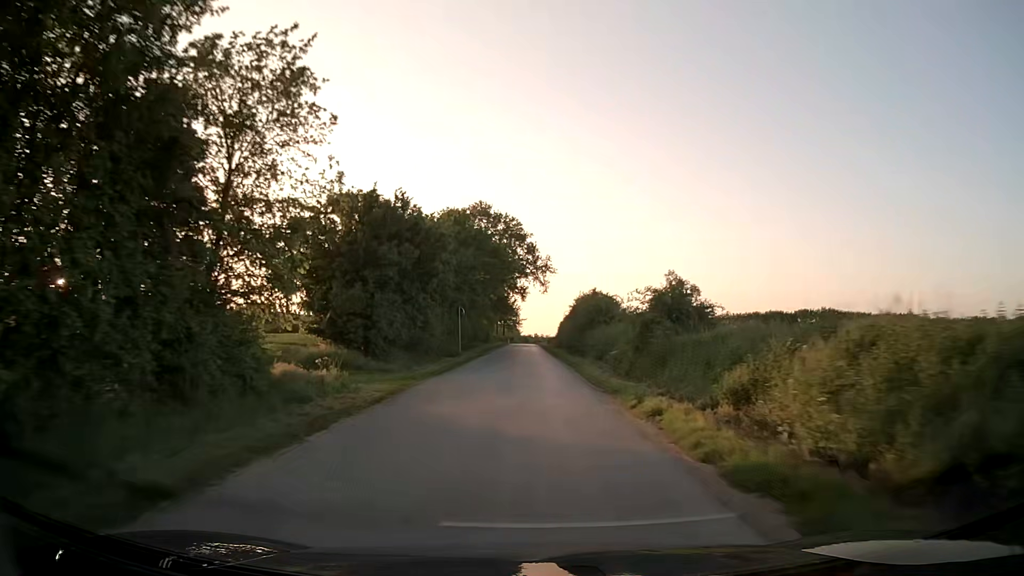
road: unclassified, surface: asphalt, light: Day
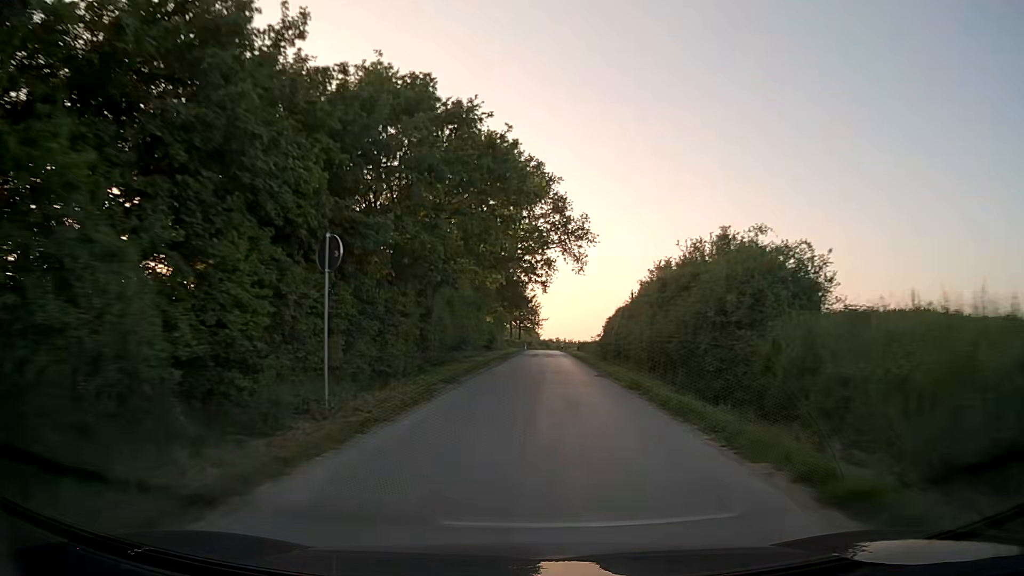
(-0.7, +28.8) m; -2°
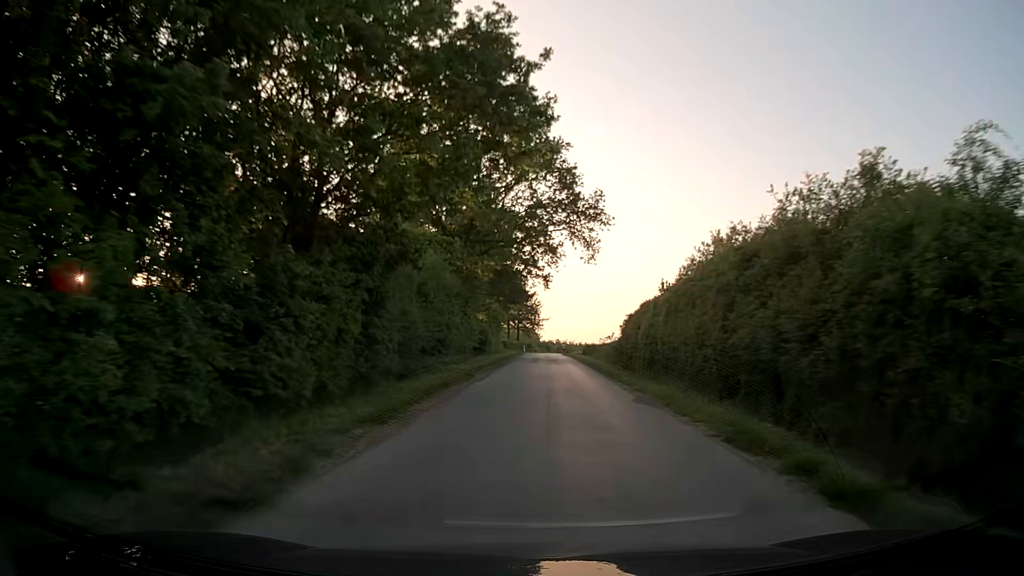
(-0.1, +9.2) m; 0°
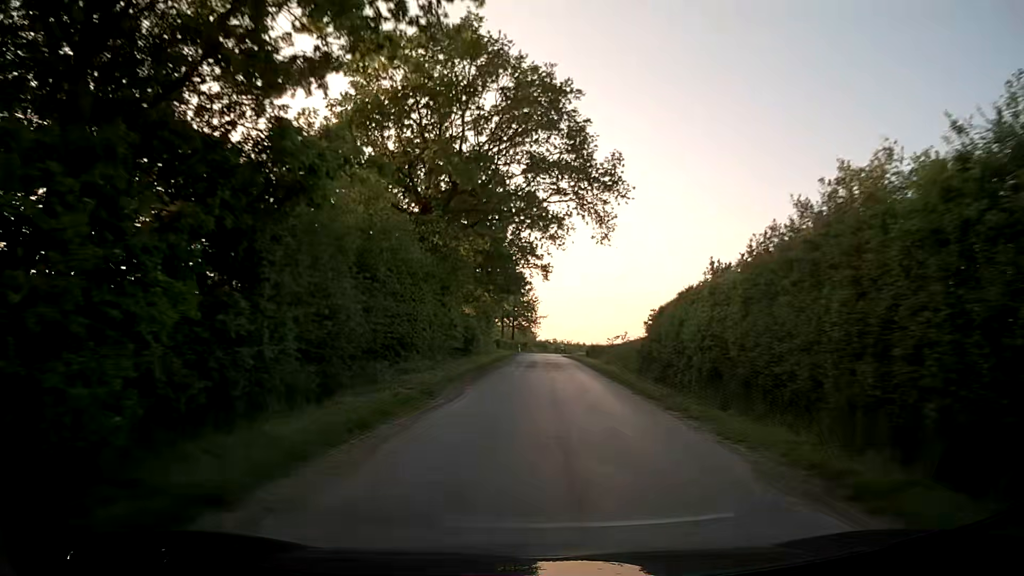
(0.0, +9.0) m; +1°
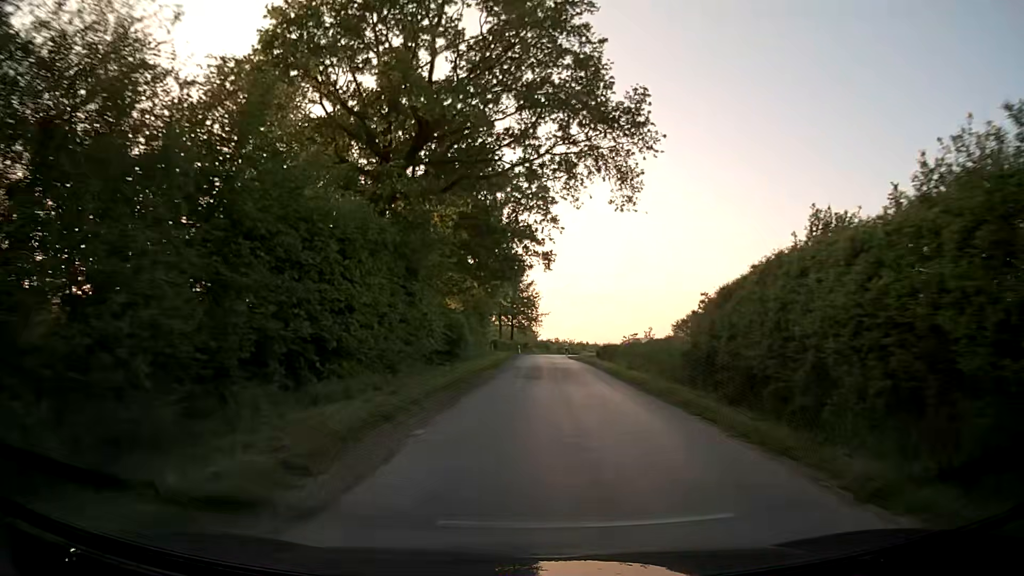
(0.0, +8.6) m; +1°
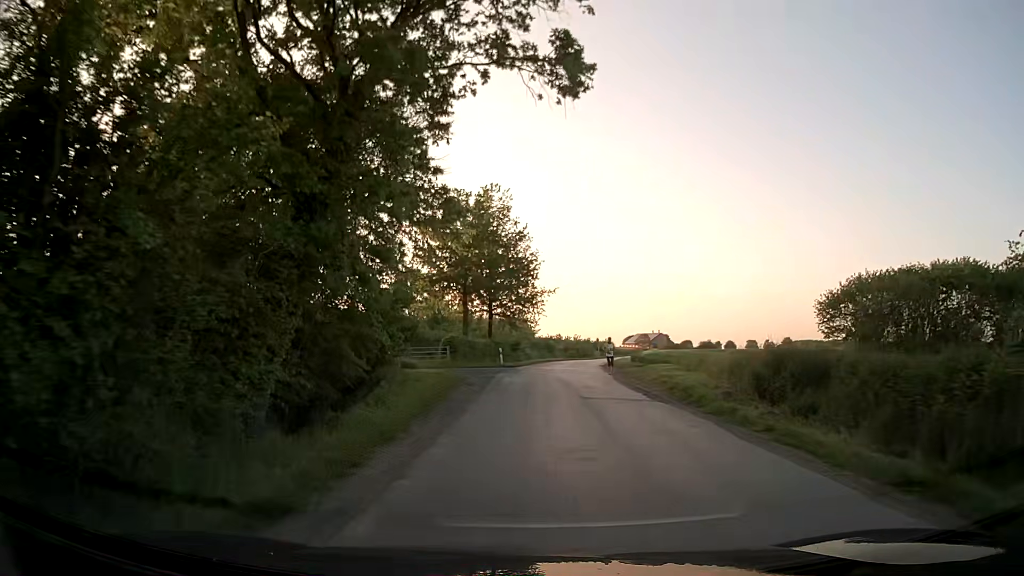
(-0.1, +38.5) m; -1°
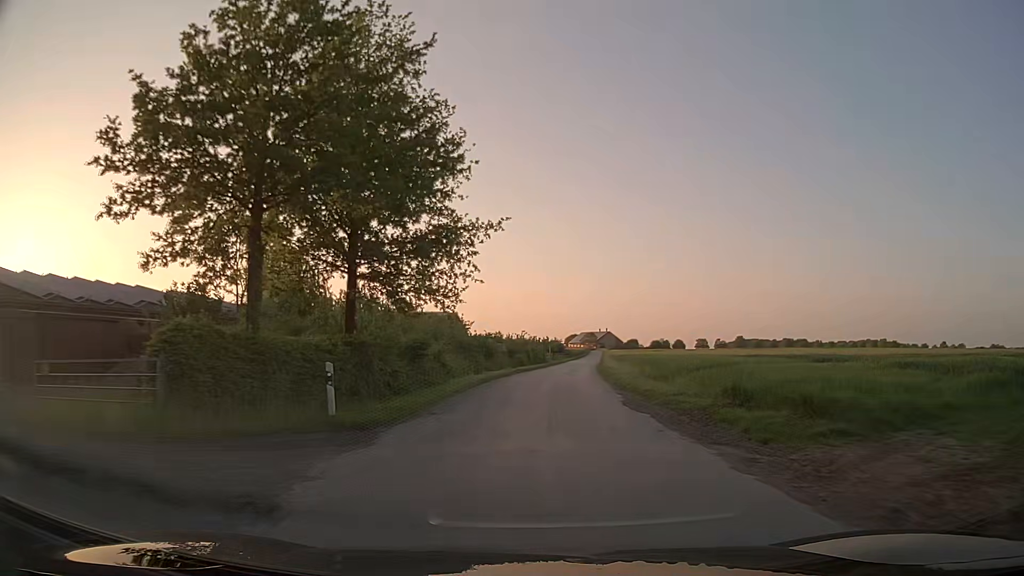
(+0.8, +28.7) m; +5°
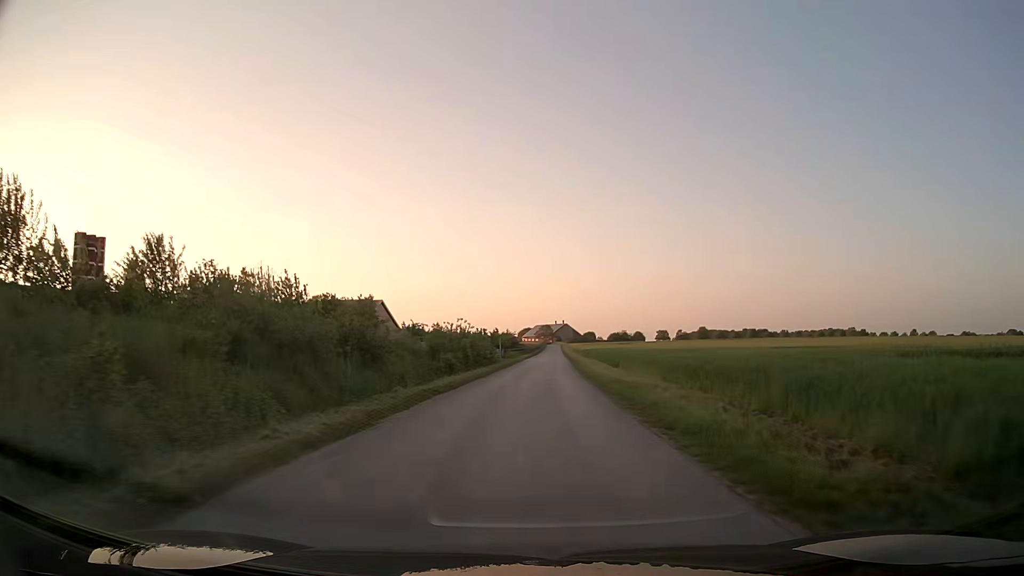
(+0.9, +24.4) m; +4°
(0, +10) (0, +20) (+1, +30) (+1, +40) (+1, +50) (+2, +60) (+2, +70) (+3, +80) (+3, +90) (+4, +100) m
